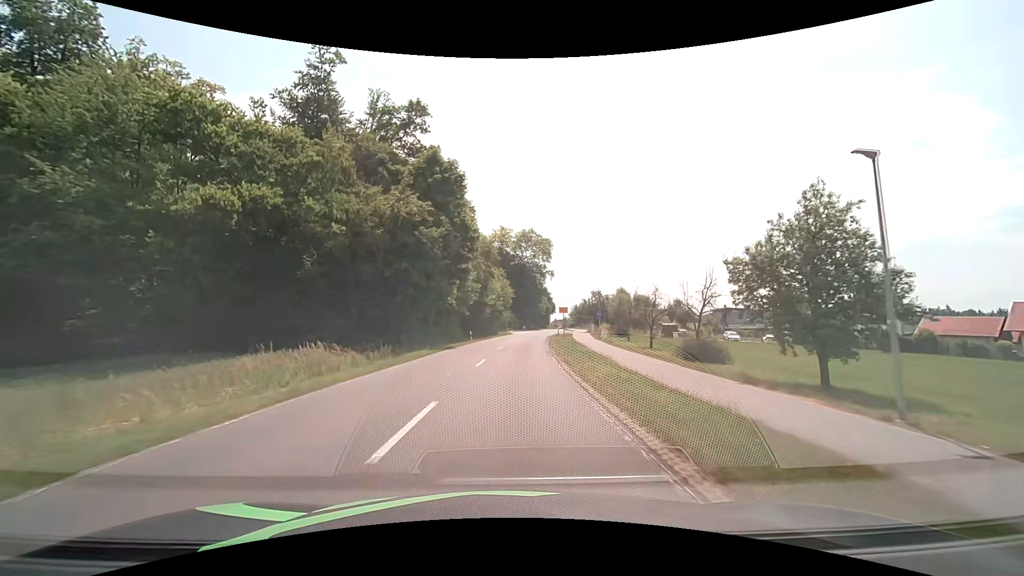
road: secondary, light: Day
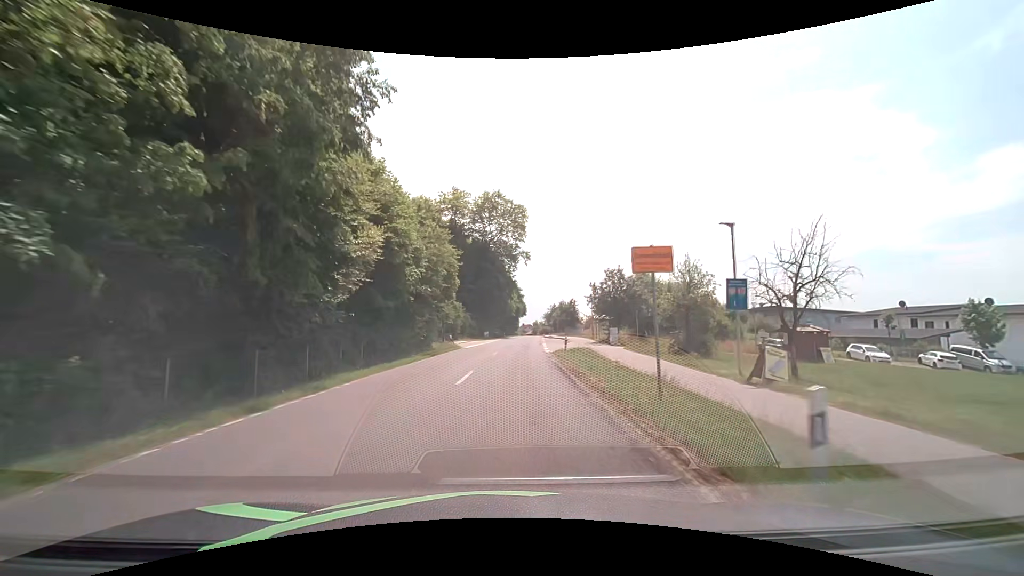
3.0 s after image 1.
(+1.7, +40.0) m; +4°
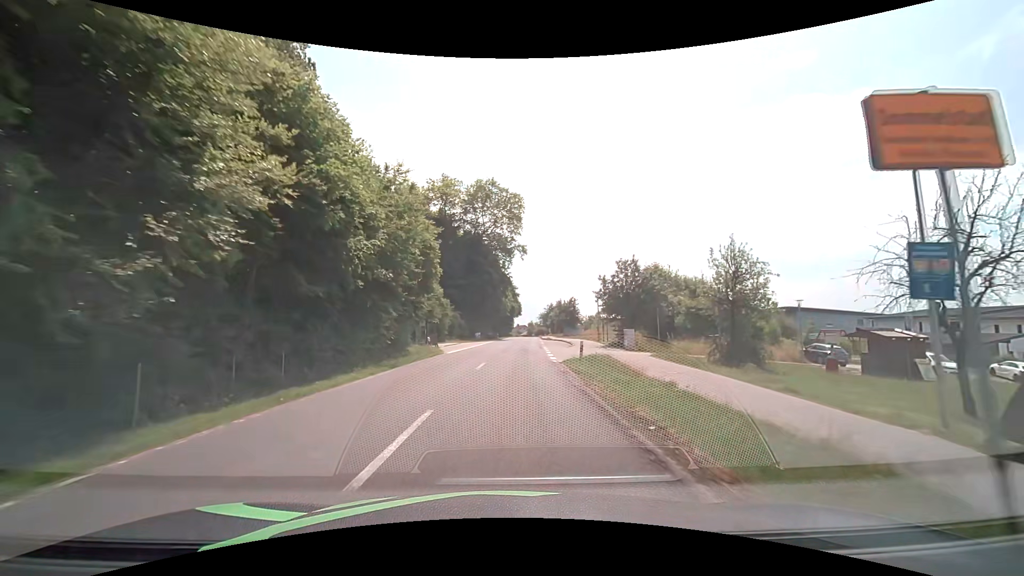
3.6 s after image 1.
(+0.1, +7.8) m; +1°
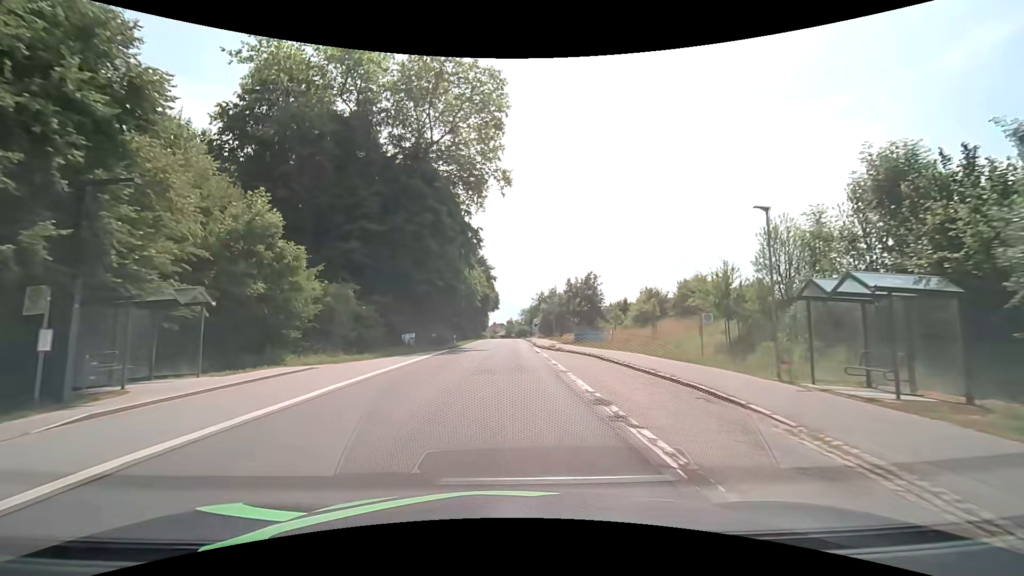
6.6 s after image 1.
(+0.9, +38.3) m; +2°
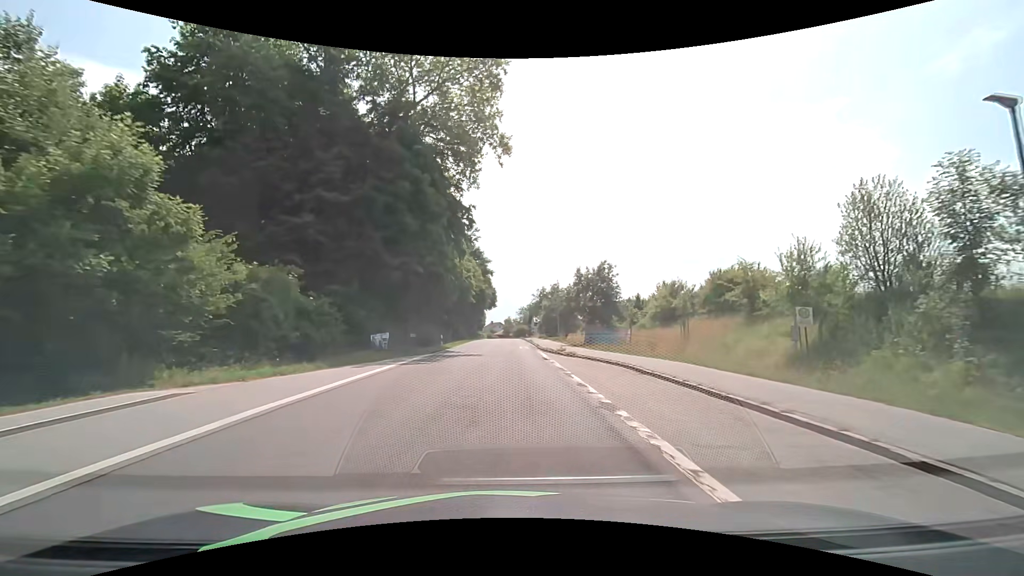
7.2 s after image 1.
(0.0, +7.6) m; 0°
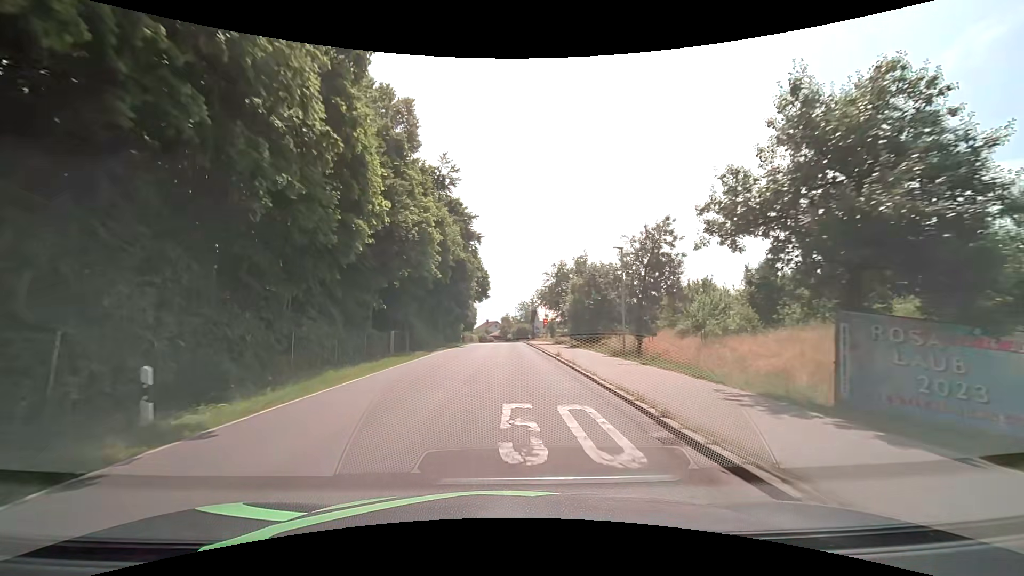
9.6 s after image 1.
(0.0, +30.5) m; 0°
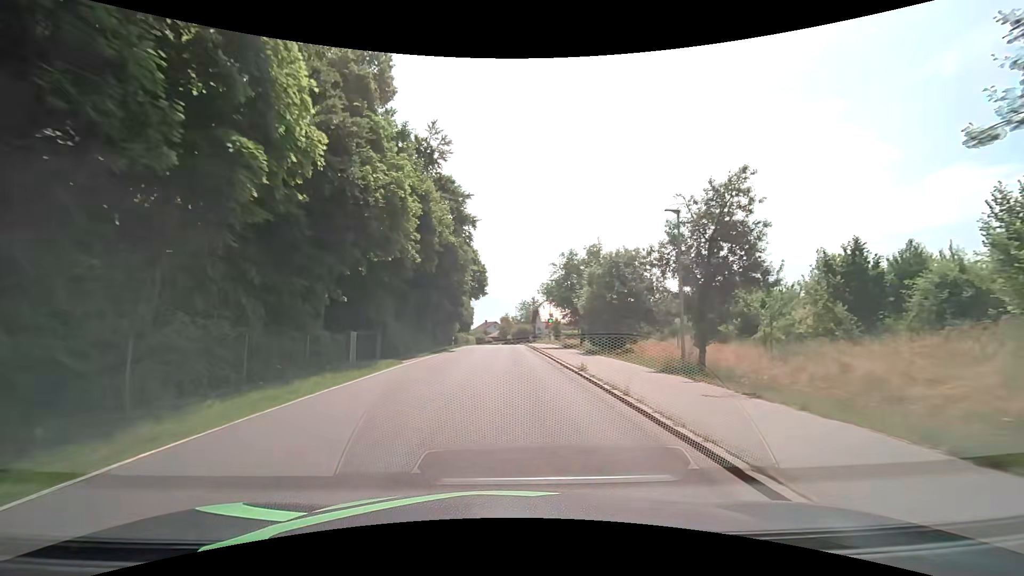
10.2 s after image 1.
(0.0, +7.6) m; 0°
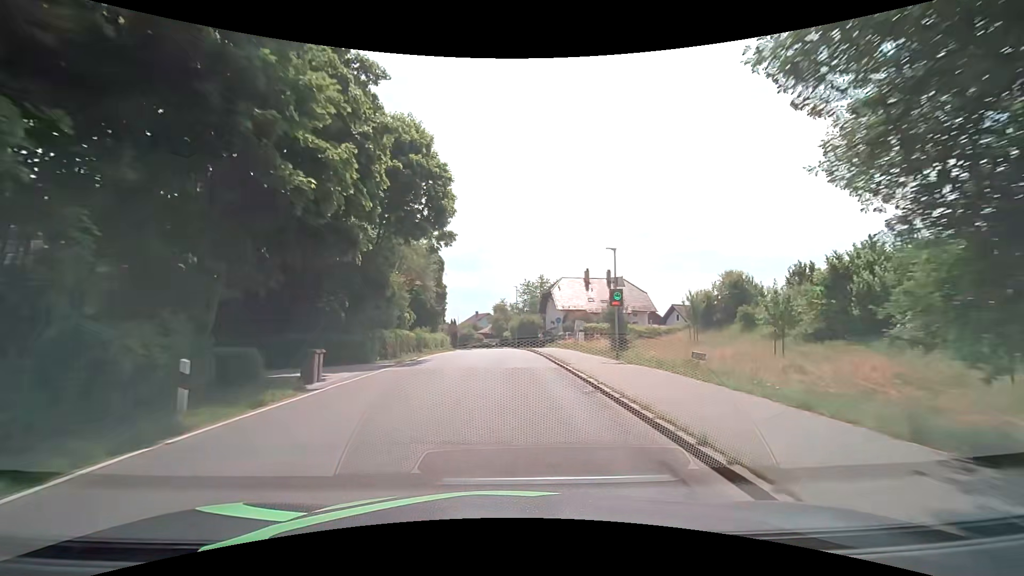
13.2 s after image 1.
(+0.1, +38.2) m; 0°
(0, +10) (0, +20) (0, +30) (0, +40) (0, +50) (-1, +60) (-2, +70) (-4, +80) (-6, +89) (-9, +99) m
